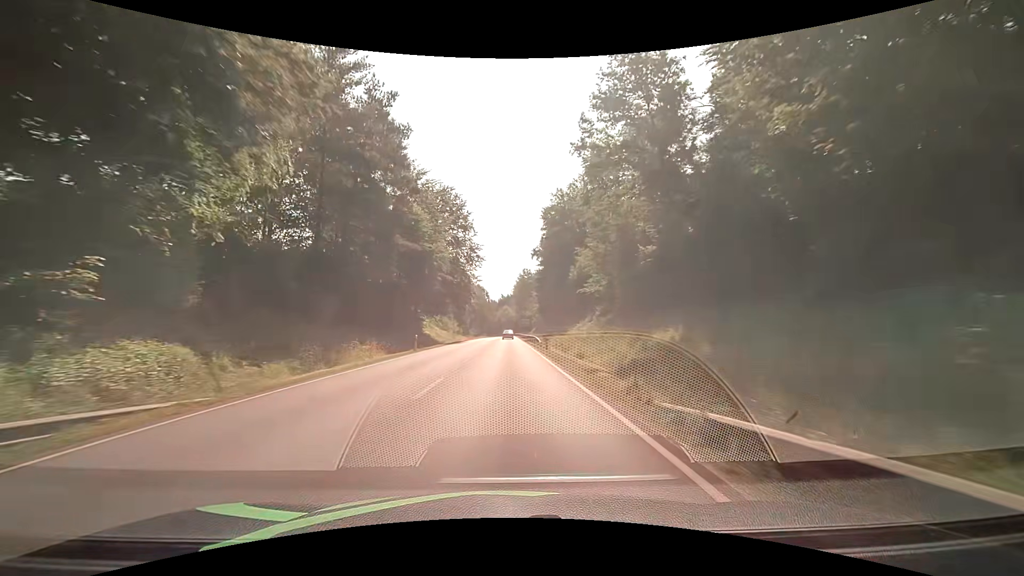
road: primary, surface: asphalt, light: Day
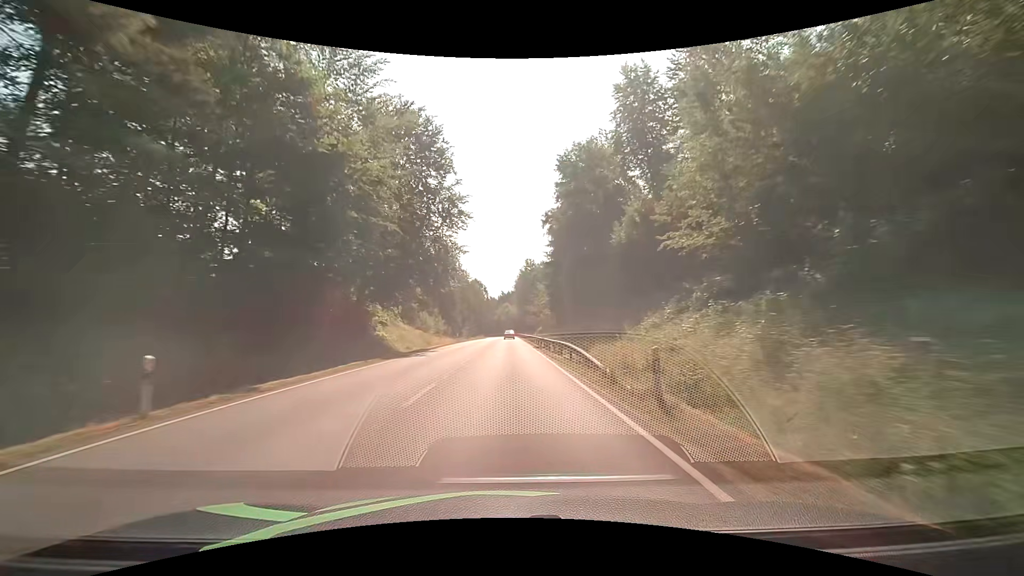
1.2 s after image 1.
(0.0, +25.0) m; 0°
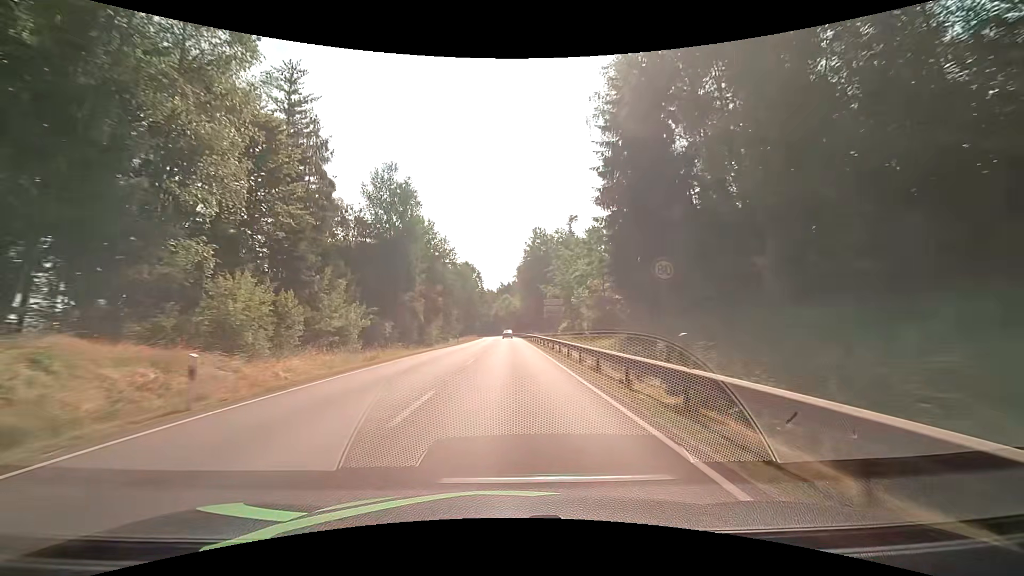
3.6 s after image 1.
(-0.5, +50.1) m; -1°
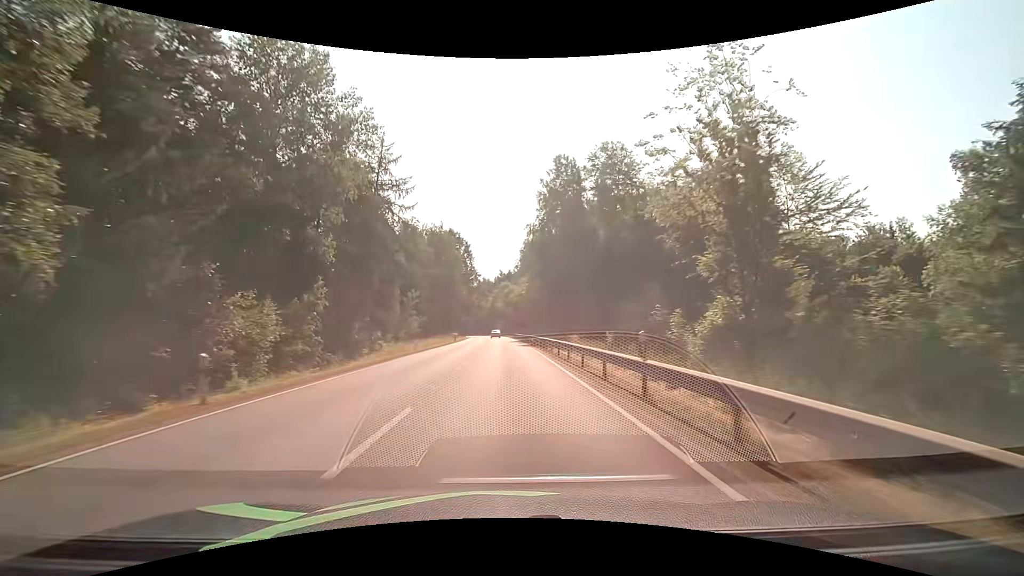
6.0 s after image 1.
(+0.1, +50.3) m; 0°
(0, +10) (0, +20) (0, +30) (0, +40) (0, +50) (0, +60) (-1, +70) (-1, +80) (-2, +90) (-2, +100) m
